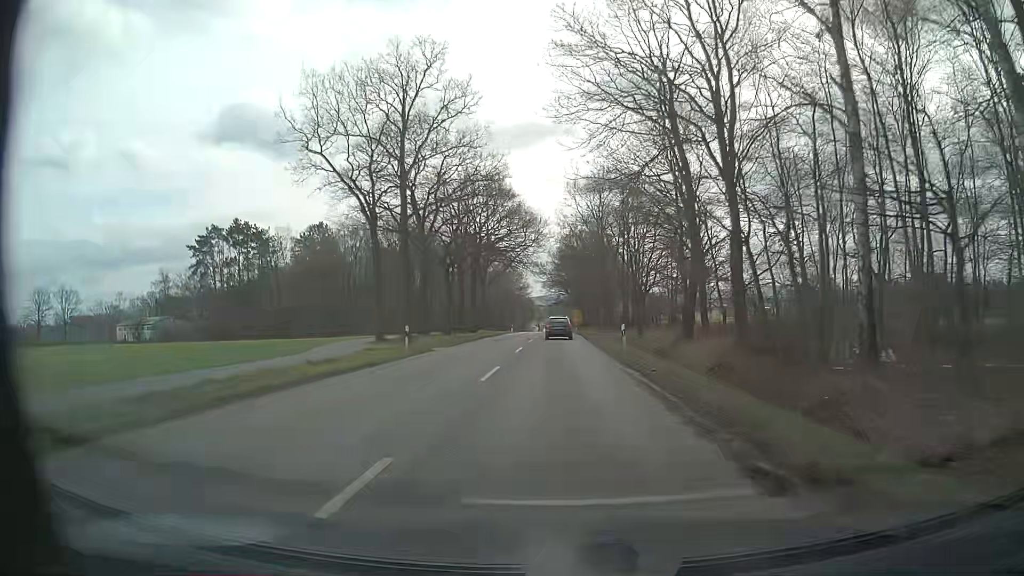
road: secondary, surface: asphalt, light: Day
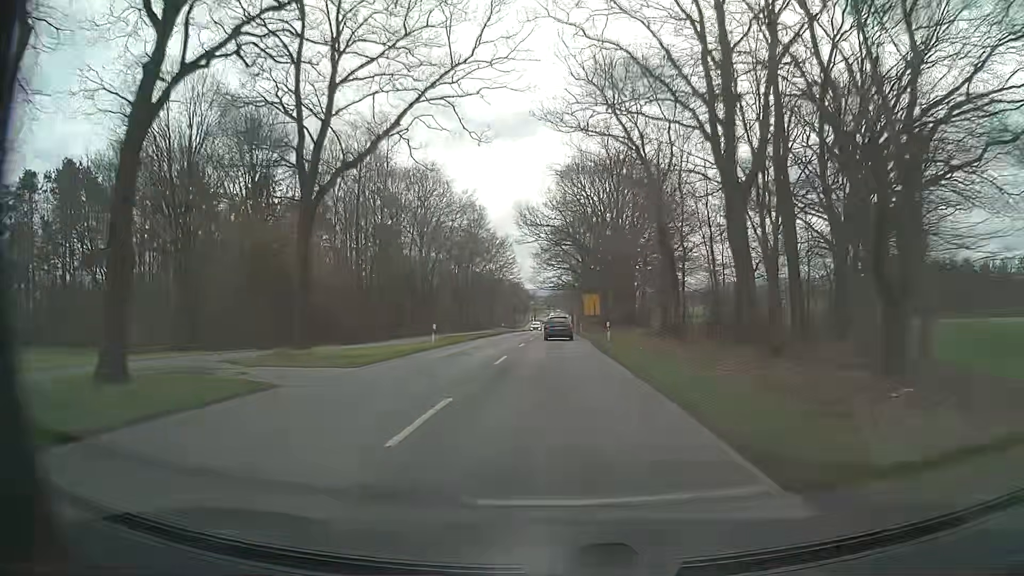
(+0.1, +56.0) m; 0°
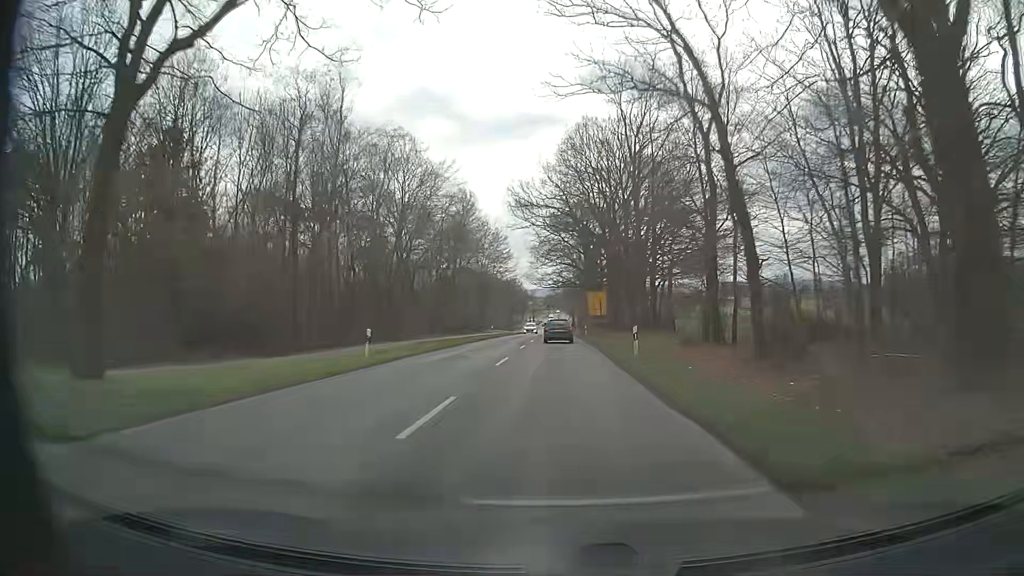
(-0.1, +11.5) m; 0°
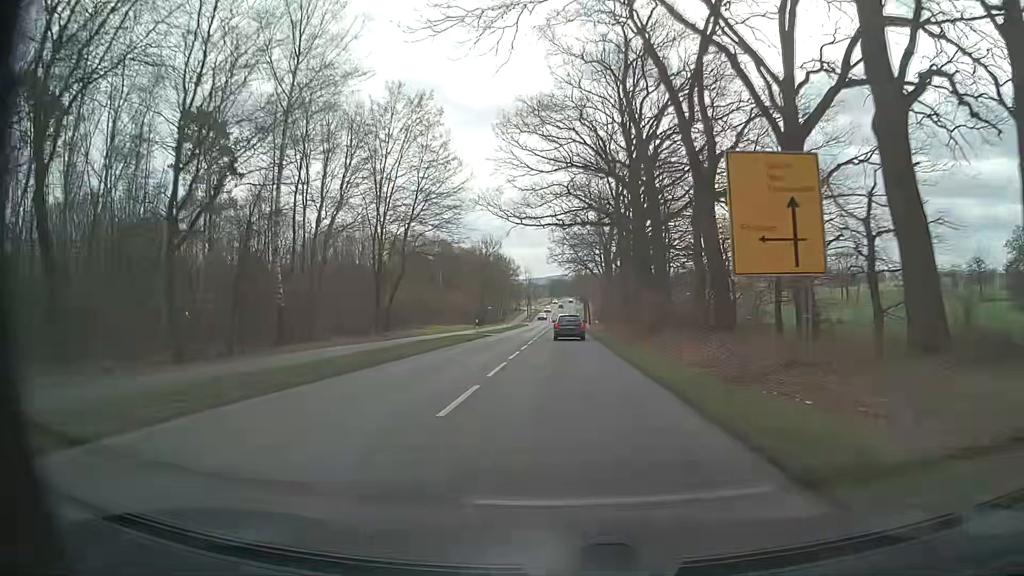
(-0.5, +58.9) m; -1°
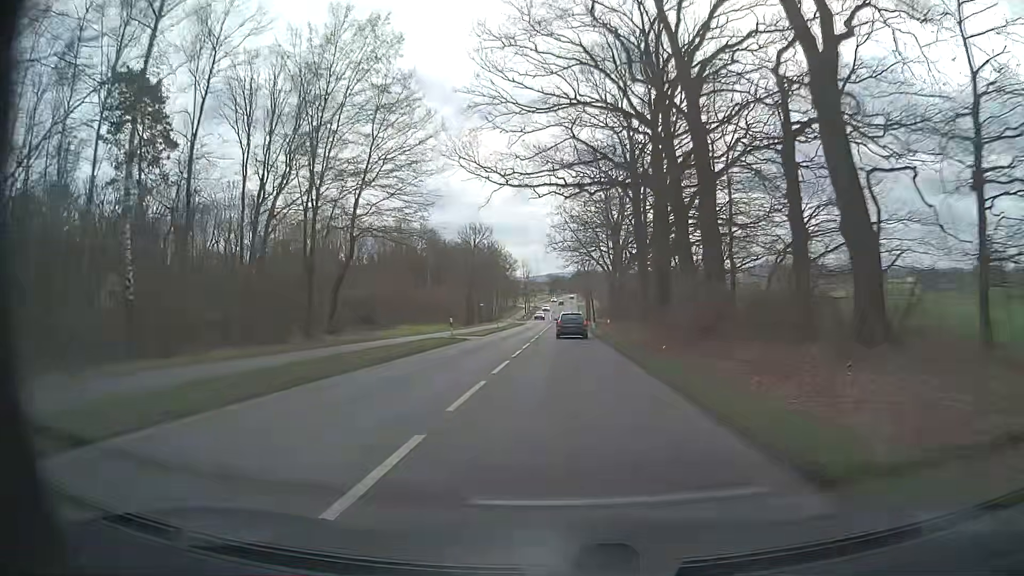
(0.0, +11.7) m; 0°
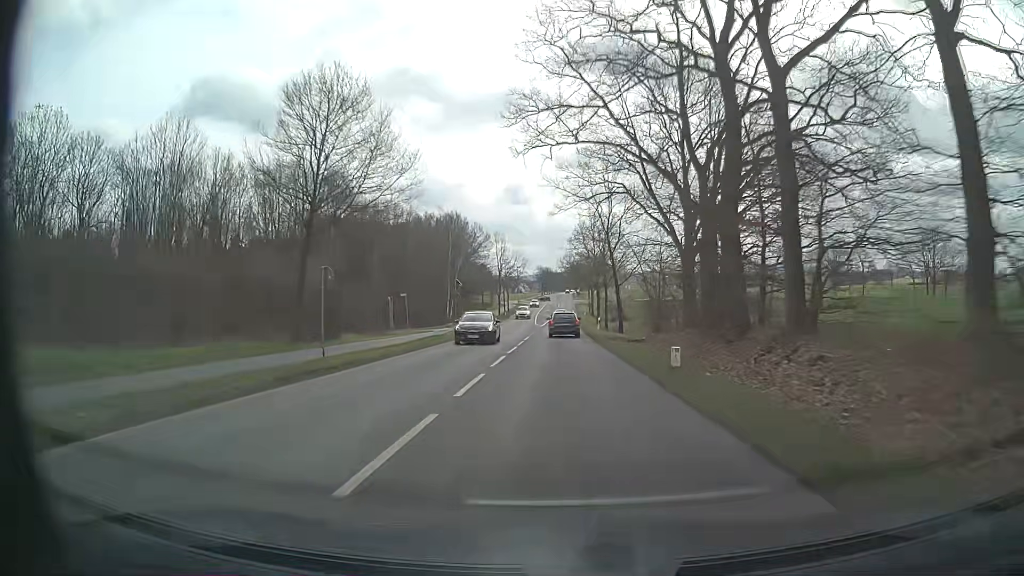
(+0.2, +46.6) m; 0°
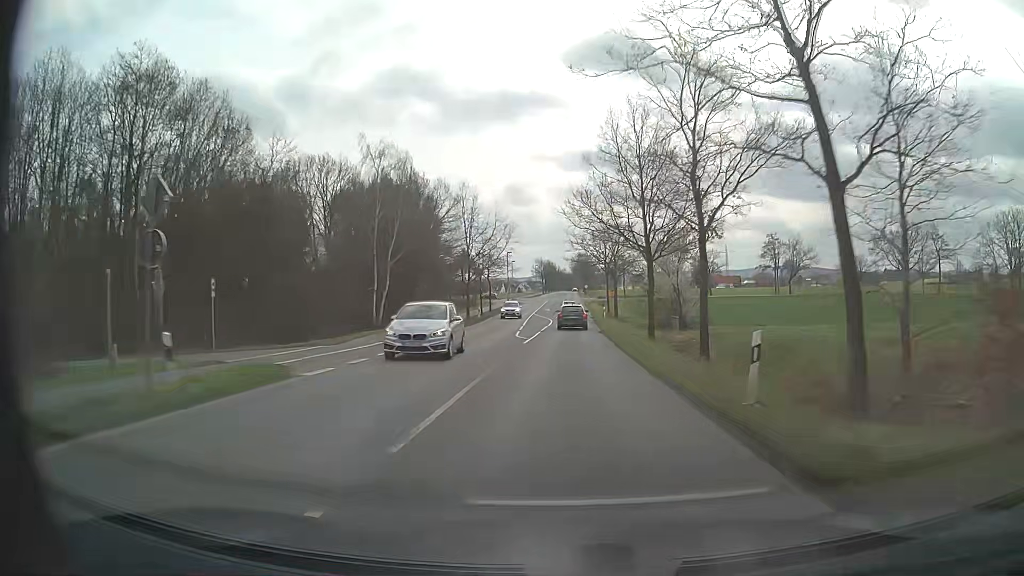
(+0.1, +34.7) m; 0°
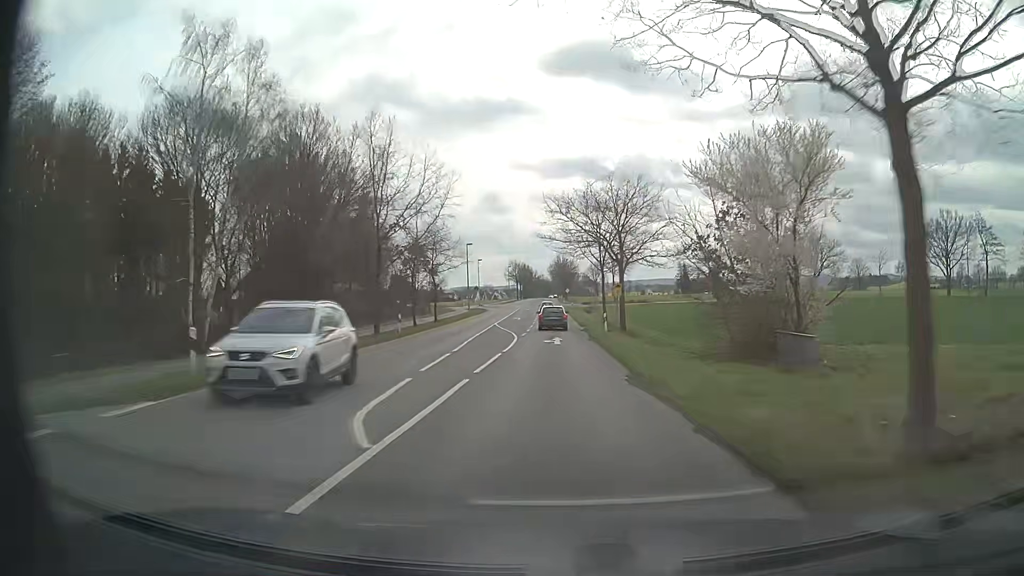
(+0.5, +23.5) m; +2°
(0, +10) (0, +20) (0, +30) (0, +40) (0, +50) (0, +60) (0, +70) (-1, +80) (-1, +90) (-1, +100) m
